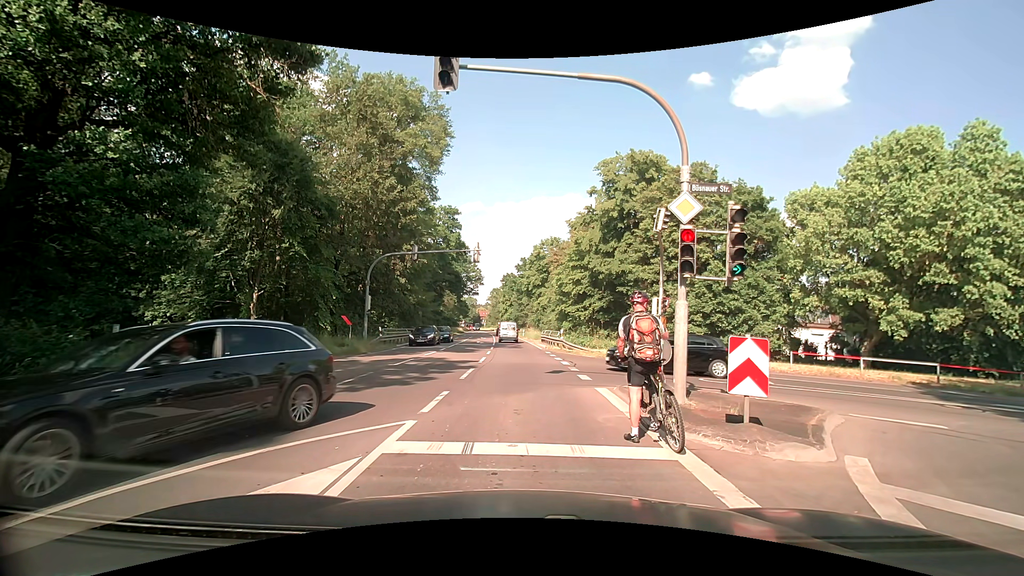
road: secondary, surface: asphalt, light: Day
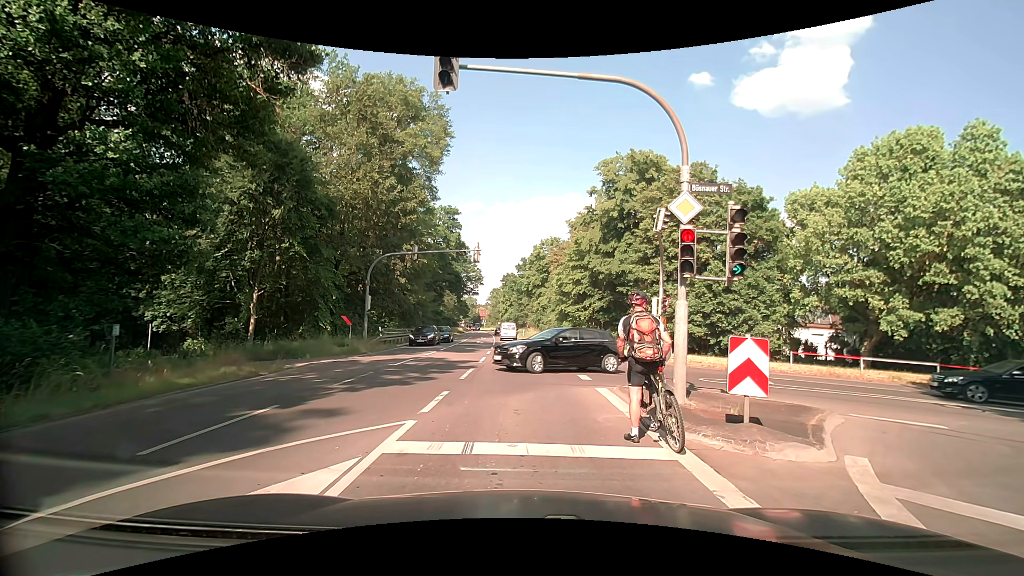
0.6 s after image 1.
(0.0, 0.0) m; 0°
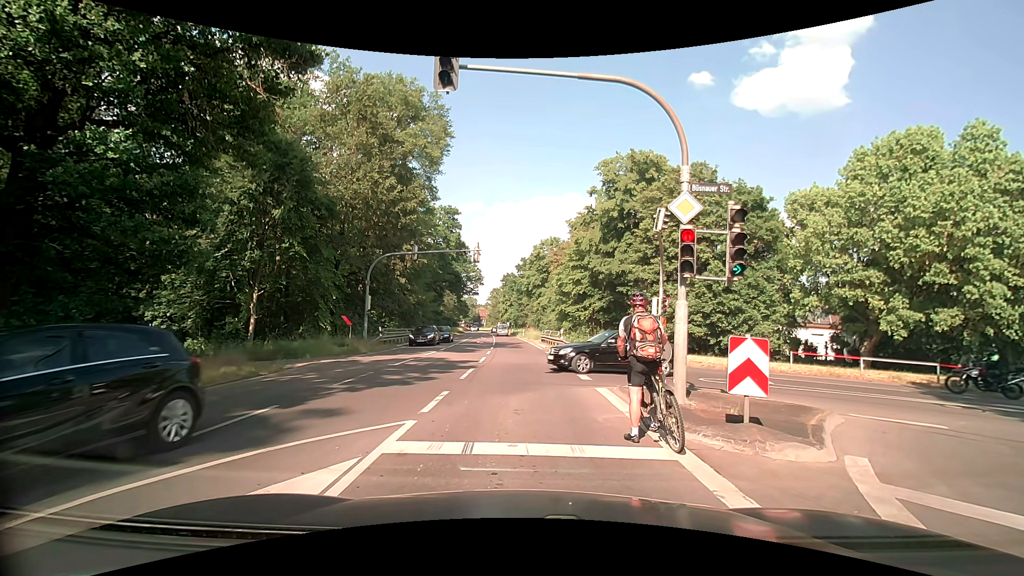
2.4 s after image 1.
(0.0, 0.0) m; 0°
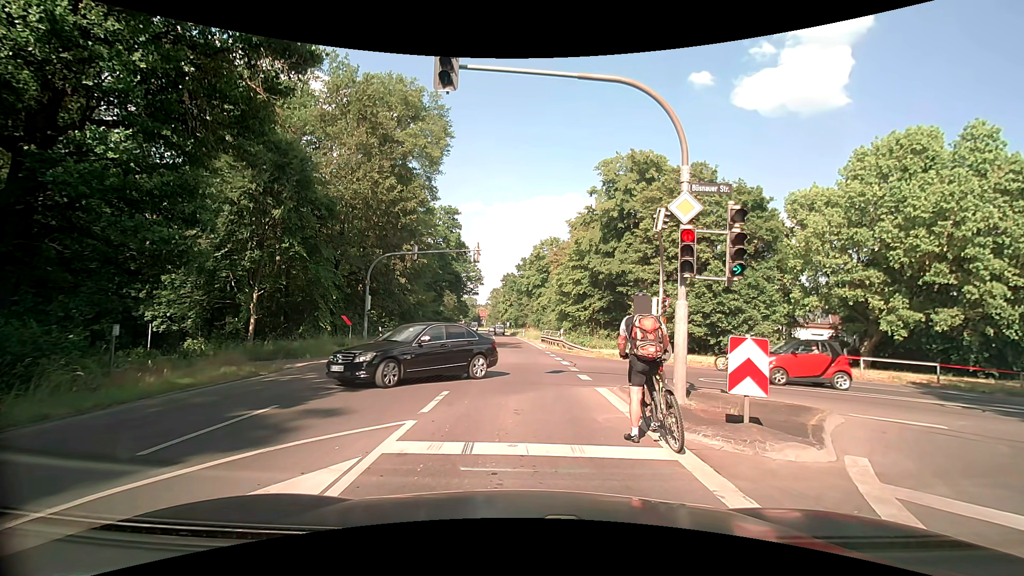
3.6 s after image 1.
(0.0, 0.0) m; 0°
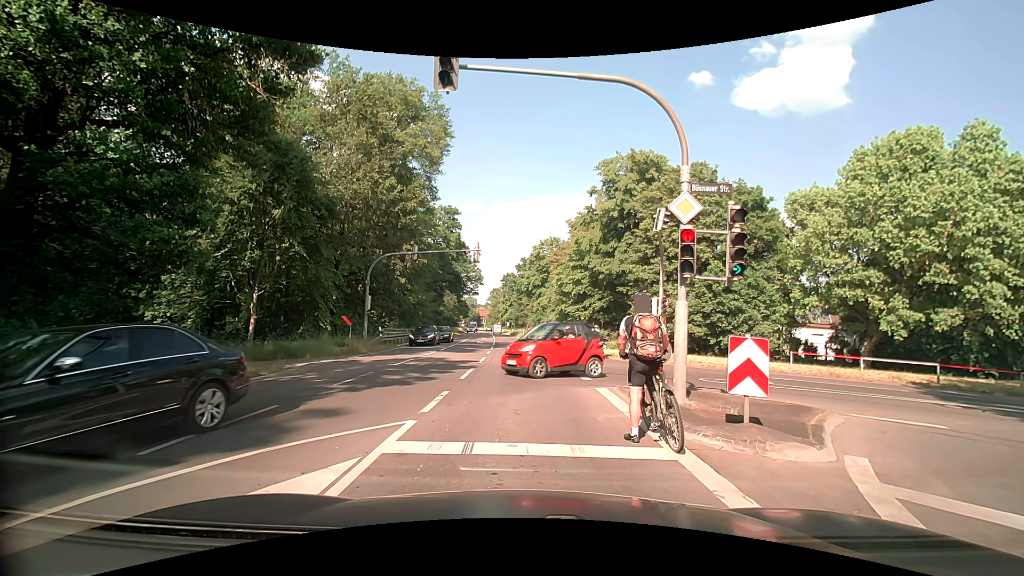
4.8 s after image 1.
(0.0, 0.0) m; 0°
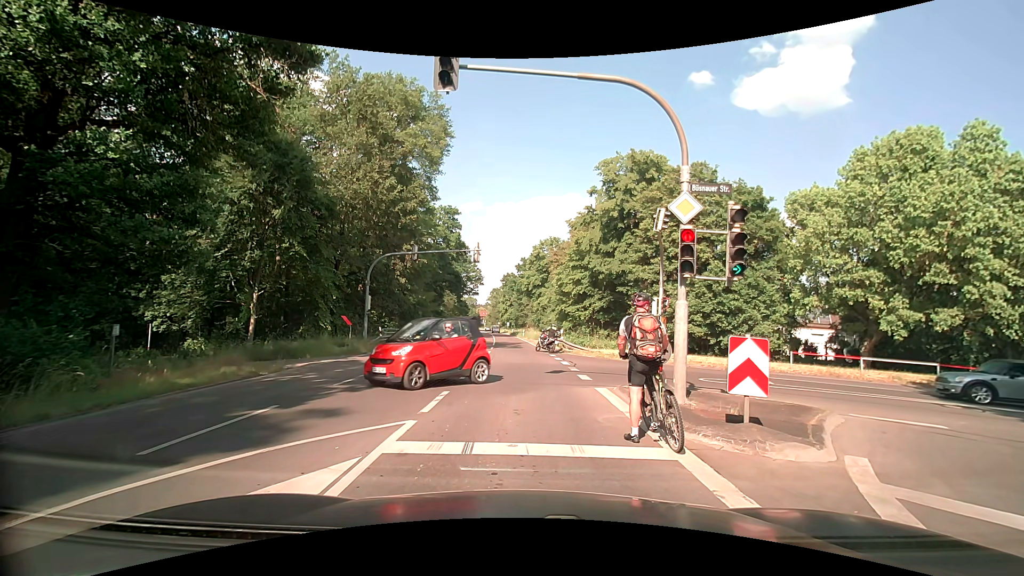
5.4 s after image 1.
(0.0, 0.0) m; 0°
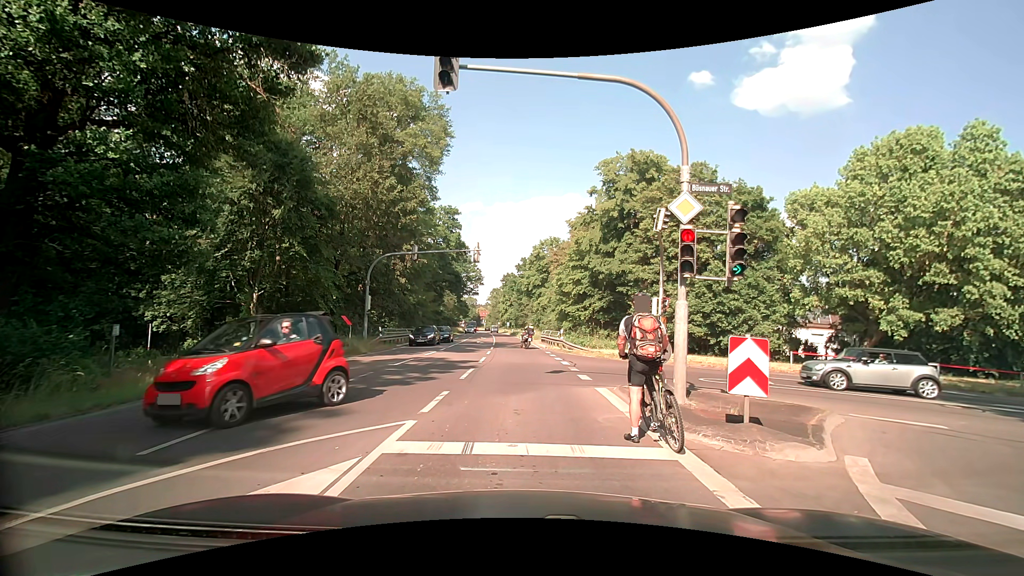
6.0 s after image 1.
(0.0, 0.0) m; 0°
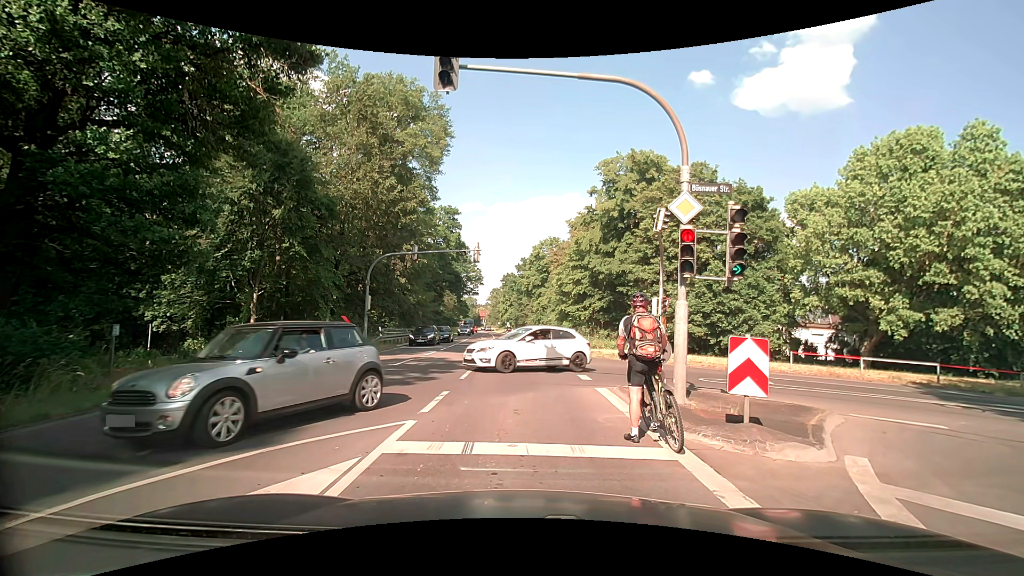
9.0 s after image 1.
(0.0, 0.0) m; 0°
